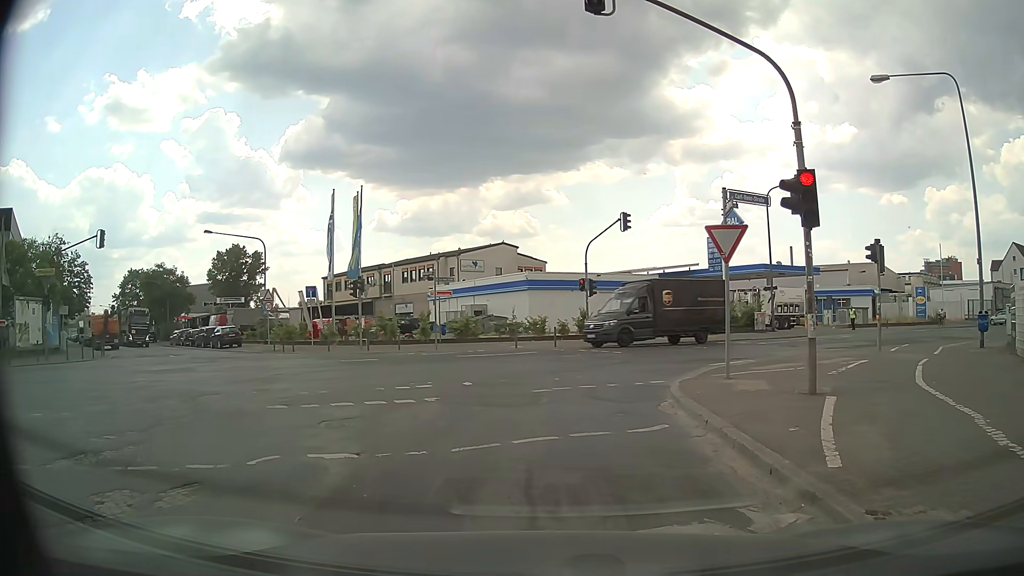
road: secondary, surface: asphalt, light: Day
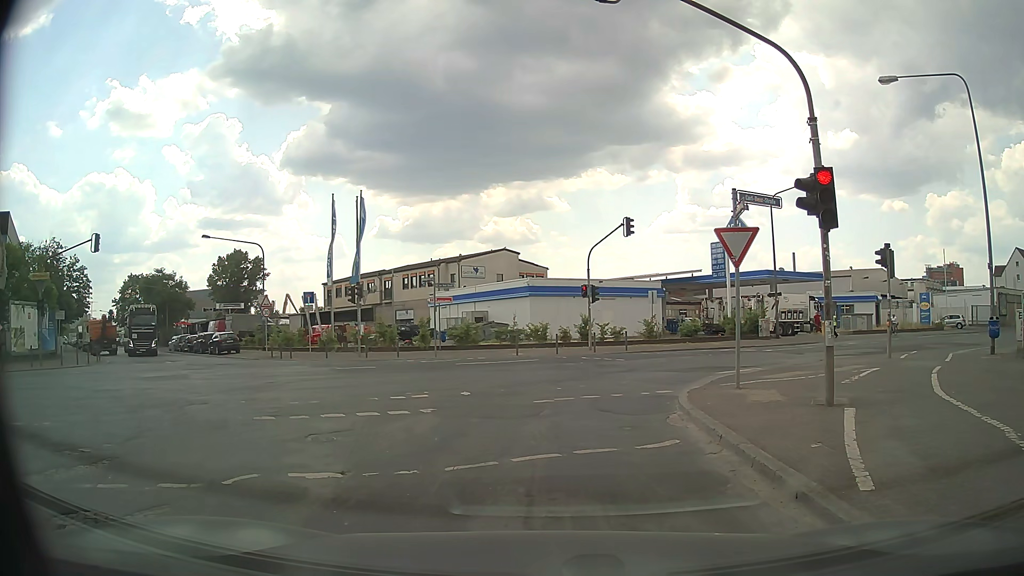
(0.0, +0.6) m; 0°
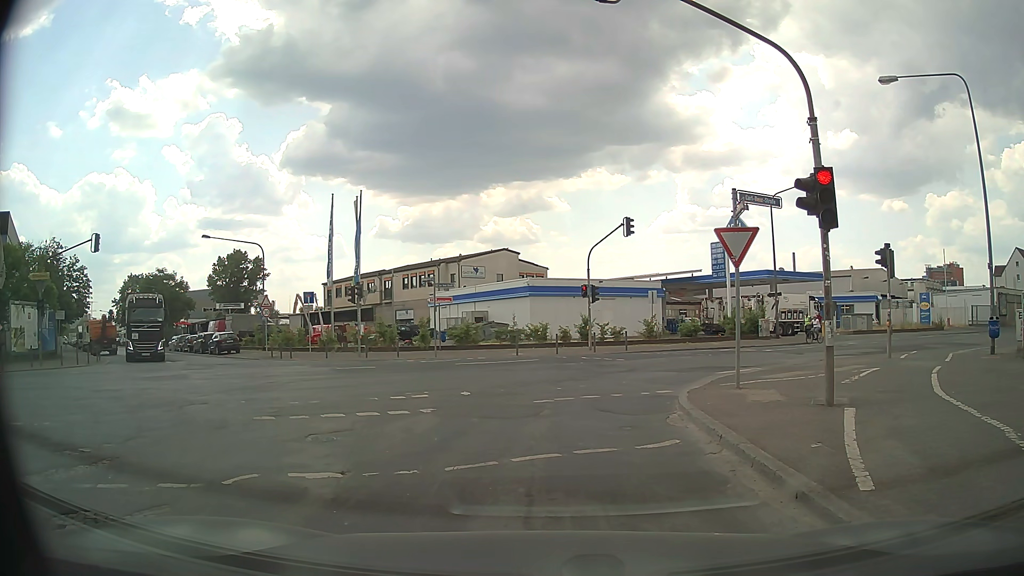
(0.0, 0.0) m; 0°
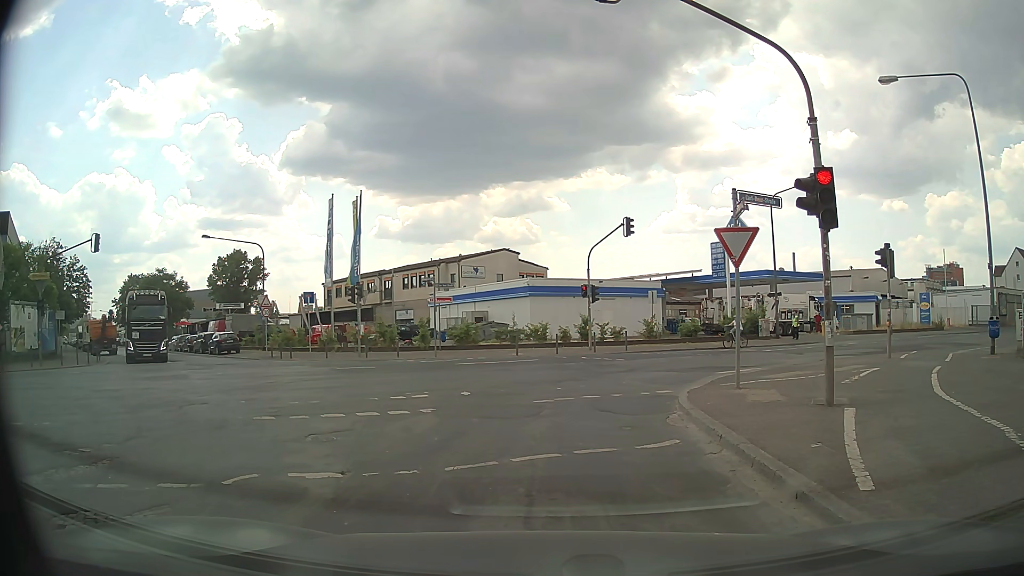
(0.0, 0.0) m; 0°
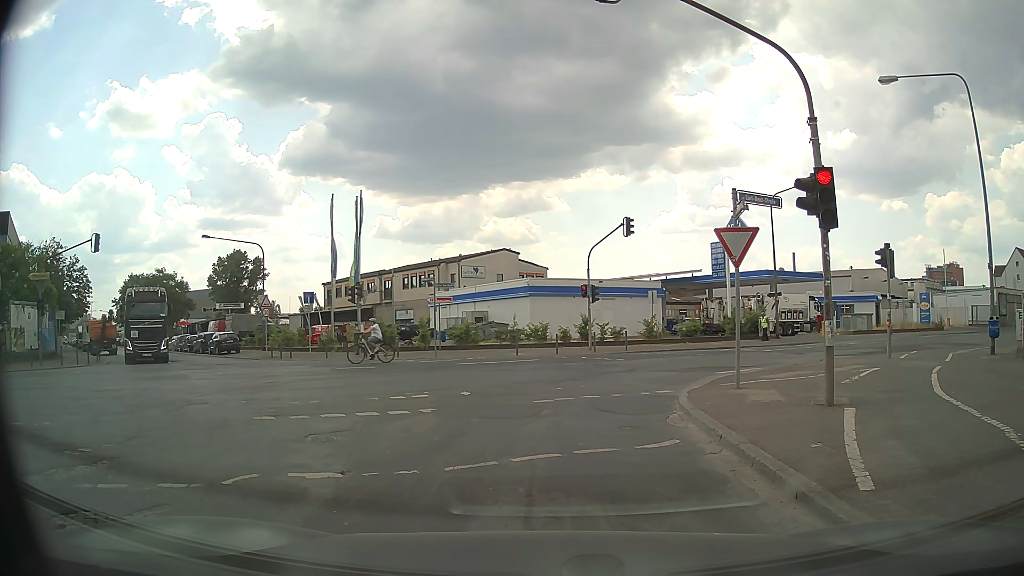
(0.0, 0.0) m; 0°
